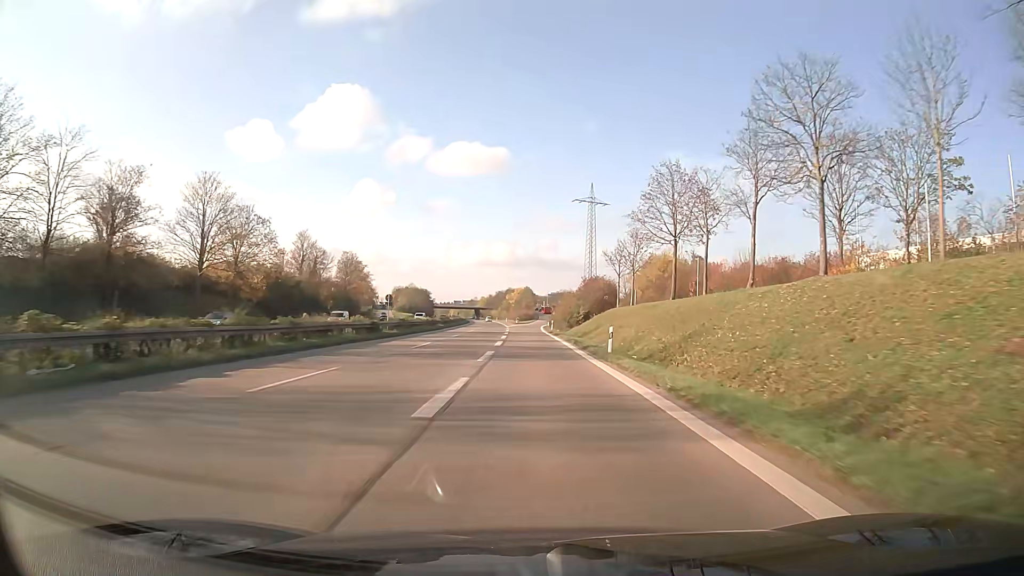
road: trunk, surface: asphalt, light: Day
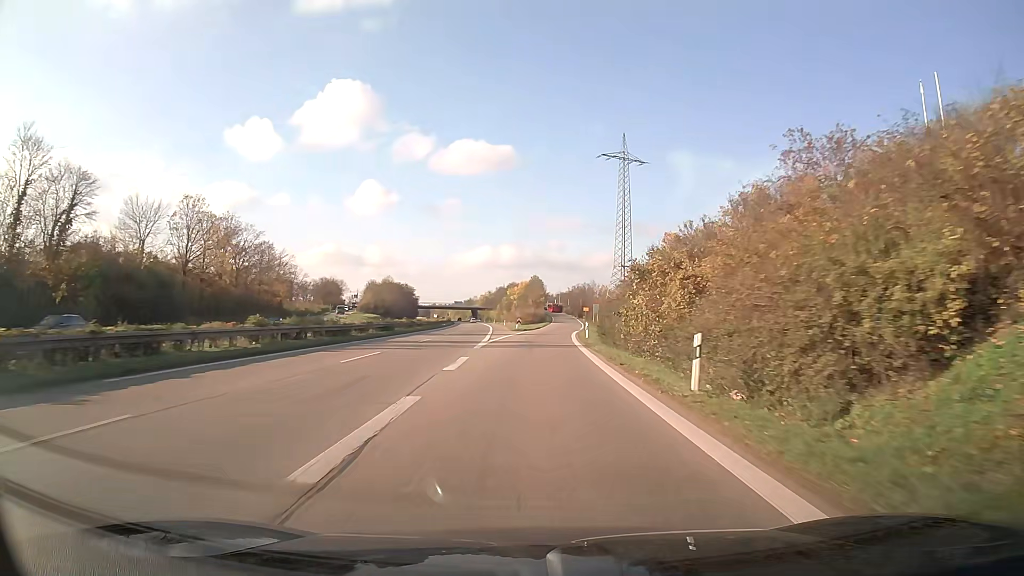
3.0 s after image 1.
(-0.4, +64.1) m; -1°
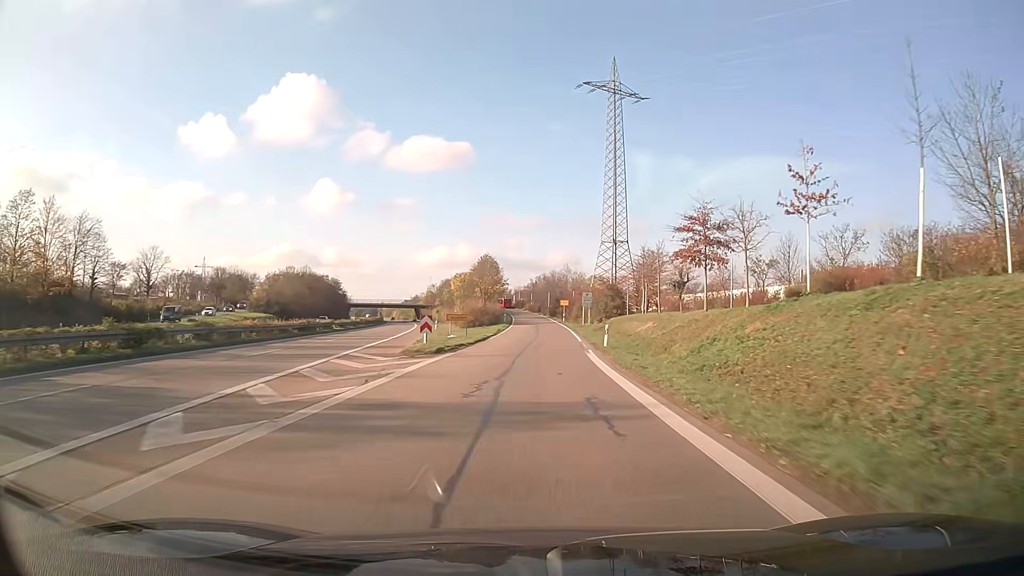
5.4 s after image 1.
(+1.4, +49.8) m; +3°
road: trunk_link
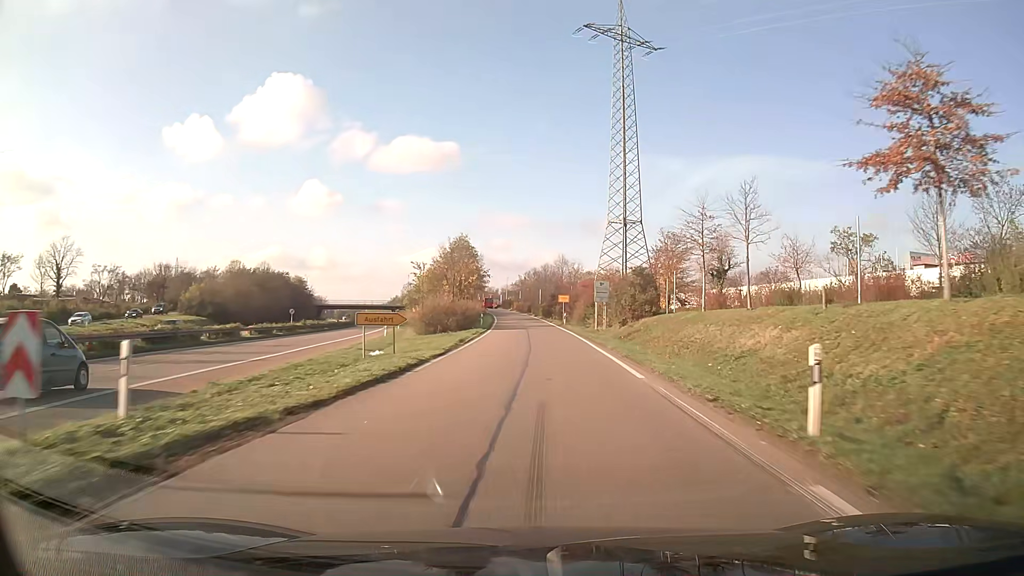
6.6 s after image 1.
(+0.2, +23.4) m; +1°
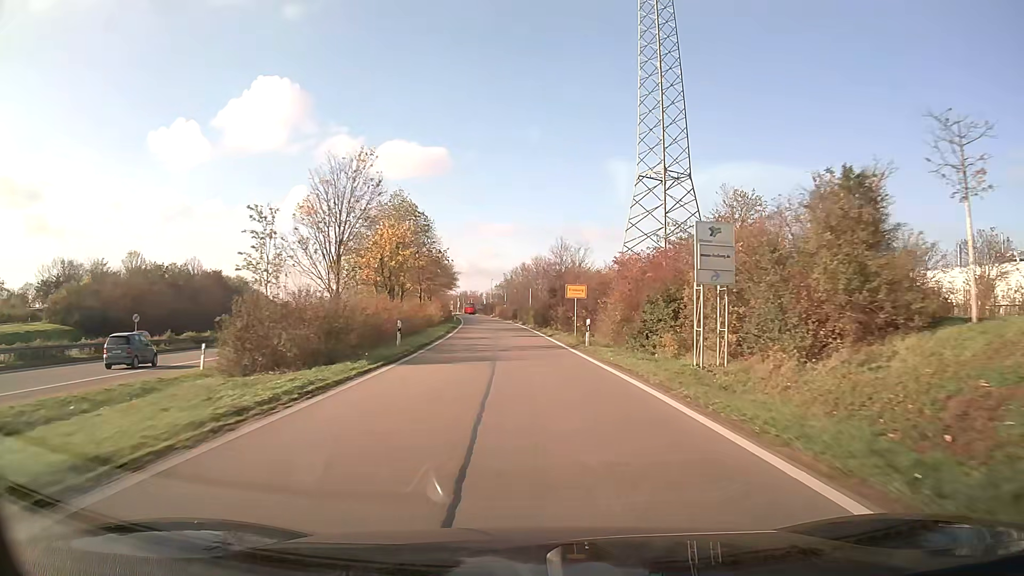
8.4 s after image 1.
(+0.2, +32.0) m; 0°
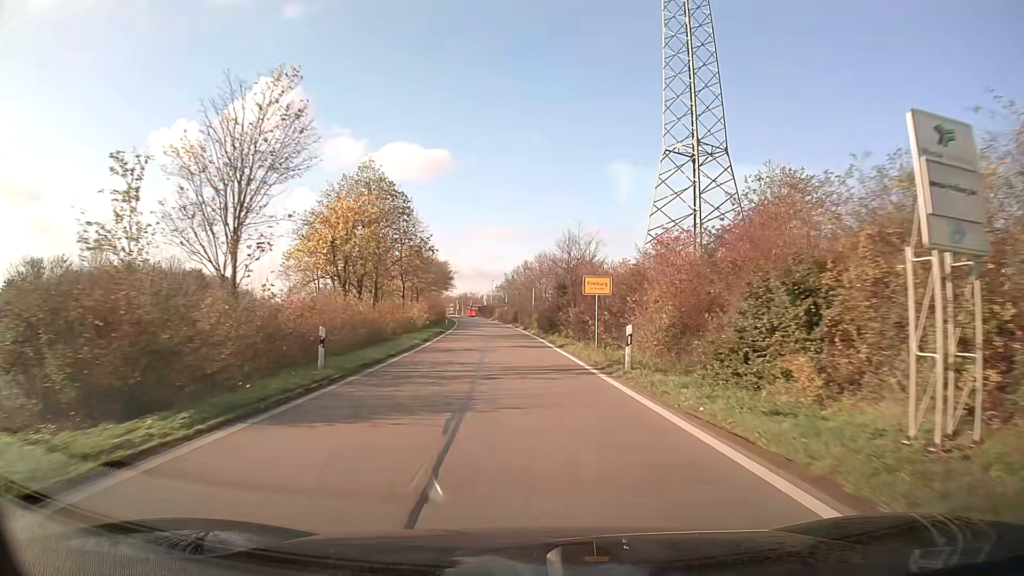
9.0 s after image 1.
(0.0, +9.8) m; 0°
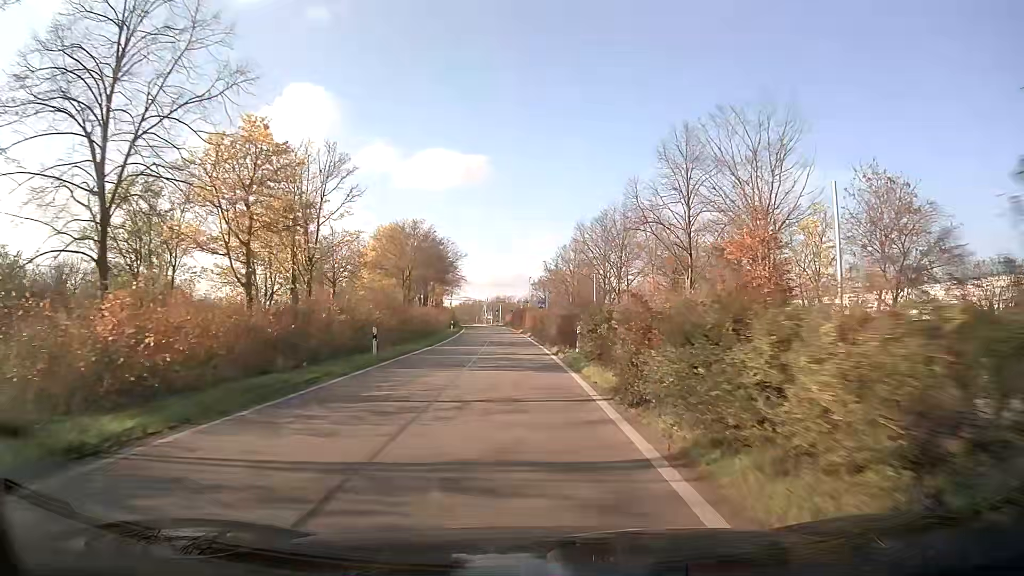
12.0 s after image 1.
(-1.1, +41.8) m; -4°
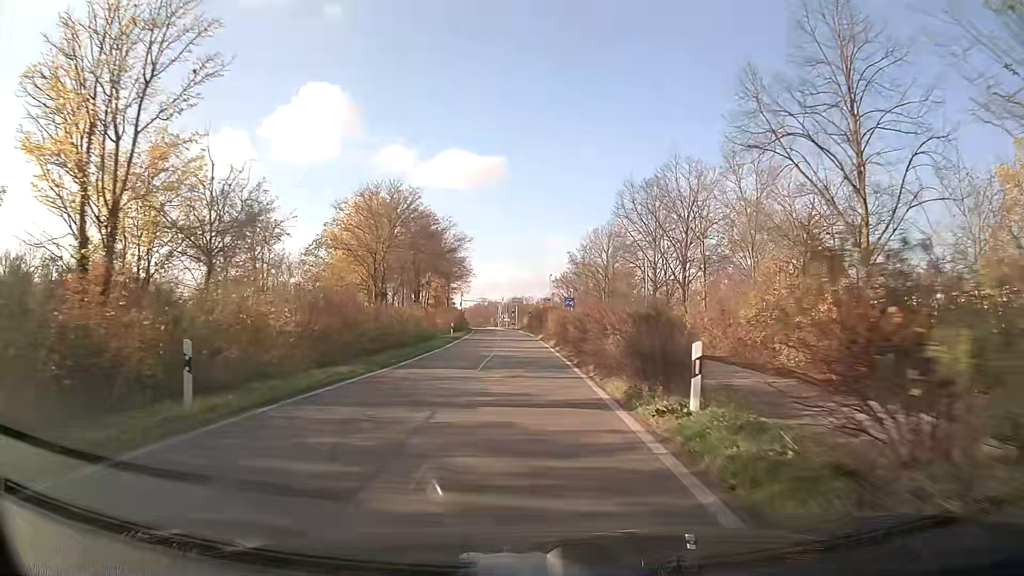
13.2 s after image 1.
(-0.2, +14.6) m; -1°
